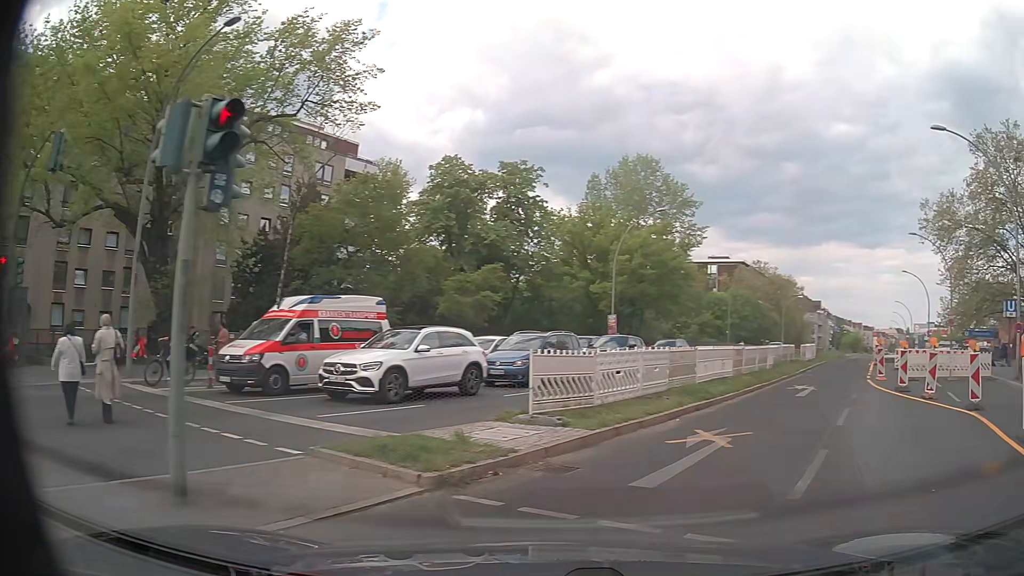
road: primary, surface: asphalt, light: Day
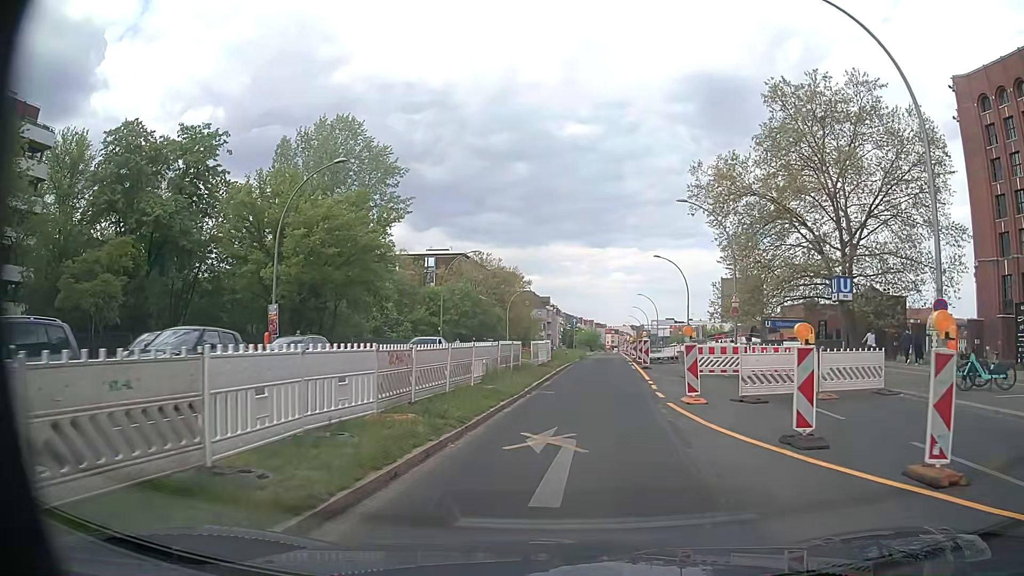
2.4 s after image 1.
(+4.2, +12.6) m; +24°
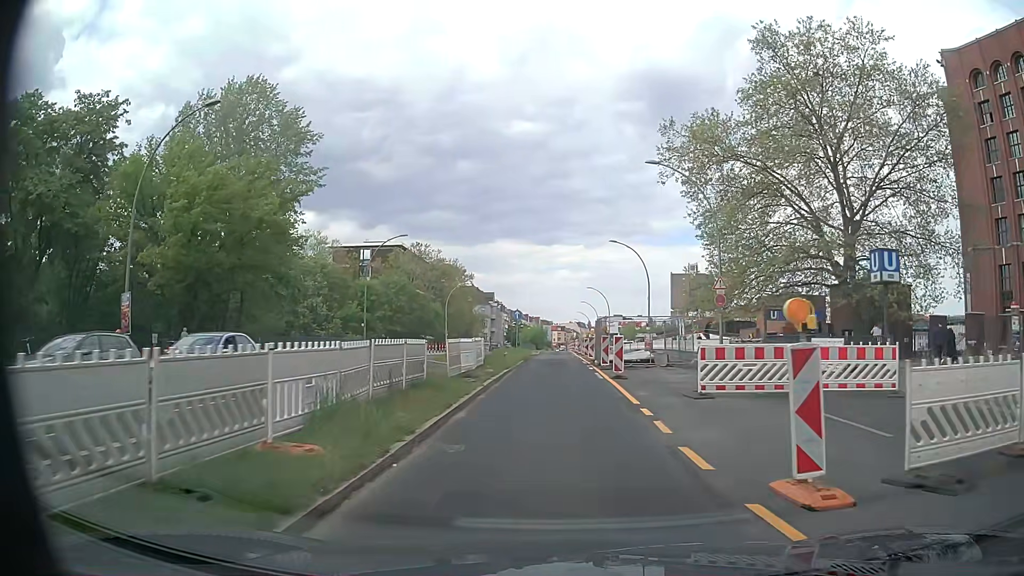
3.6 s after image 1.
(+0.5, +9.4) m; +5°
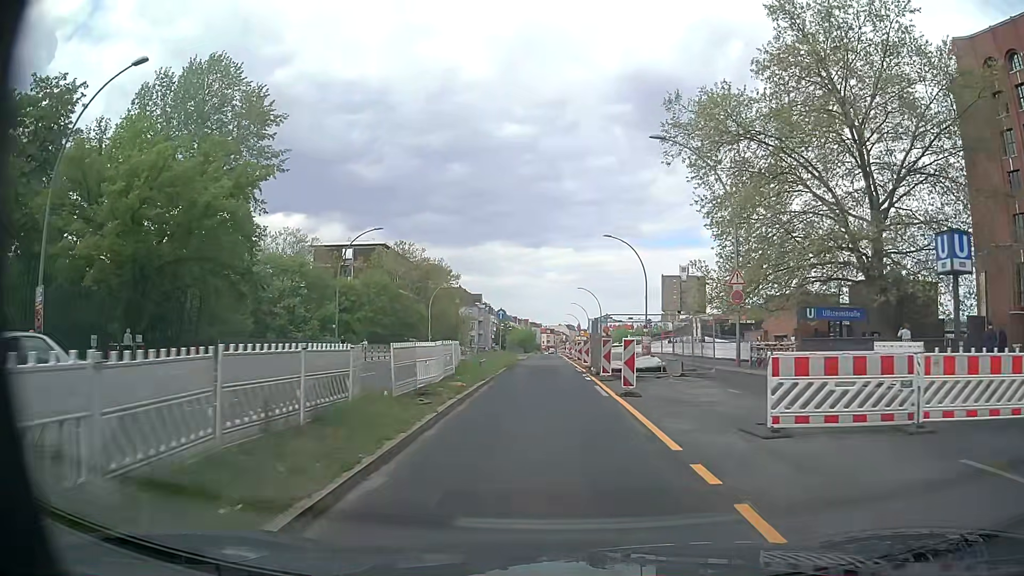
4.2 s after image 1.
(0.0, +5.2) m; +1°
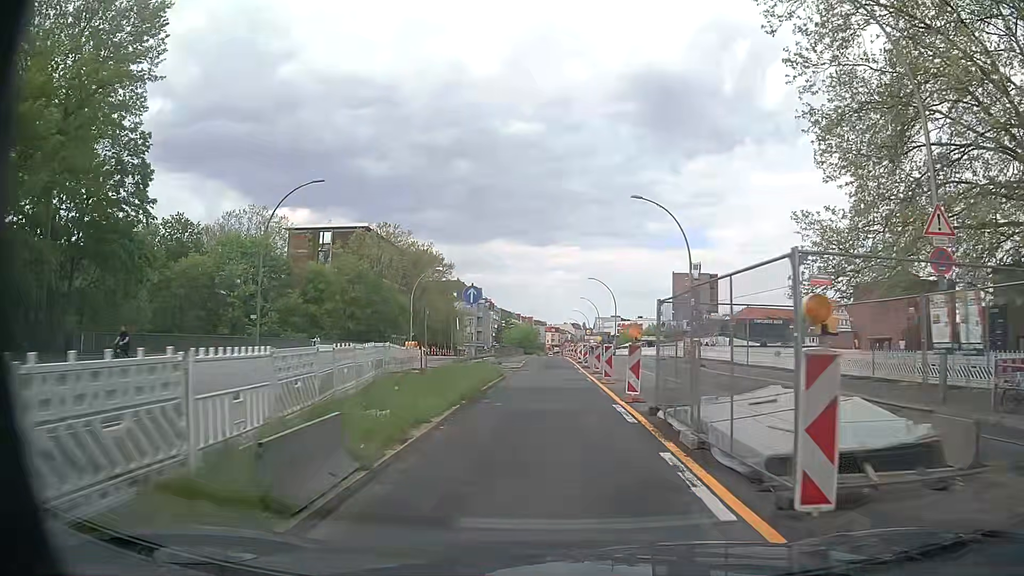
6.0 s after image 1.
(-0.1, +16.2) m; 0°
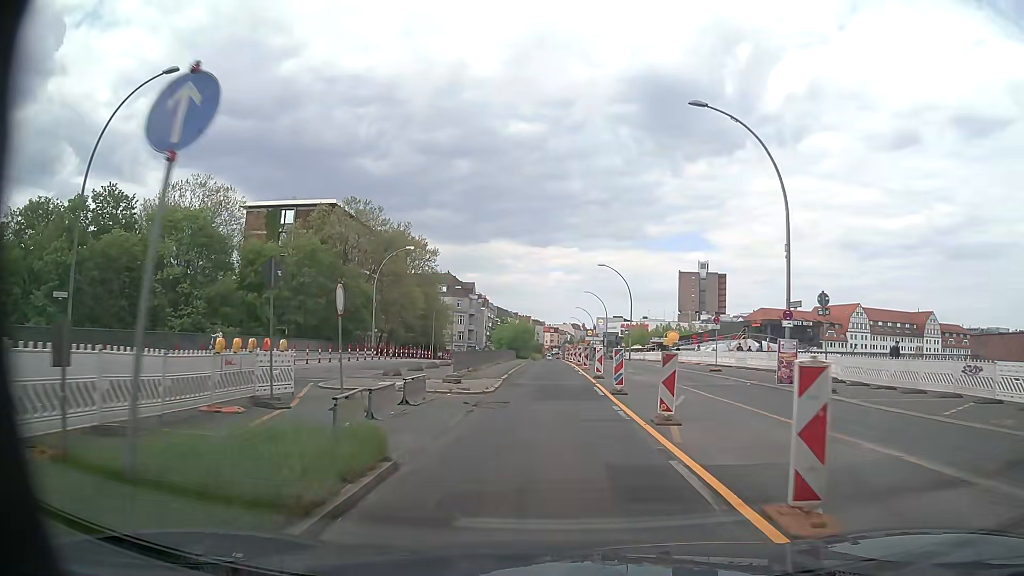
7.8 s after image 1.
(-0.1, +17.6) m; 0°
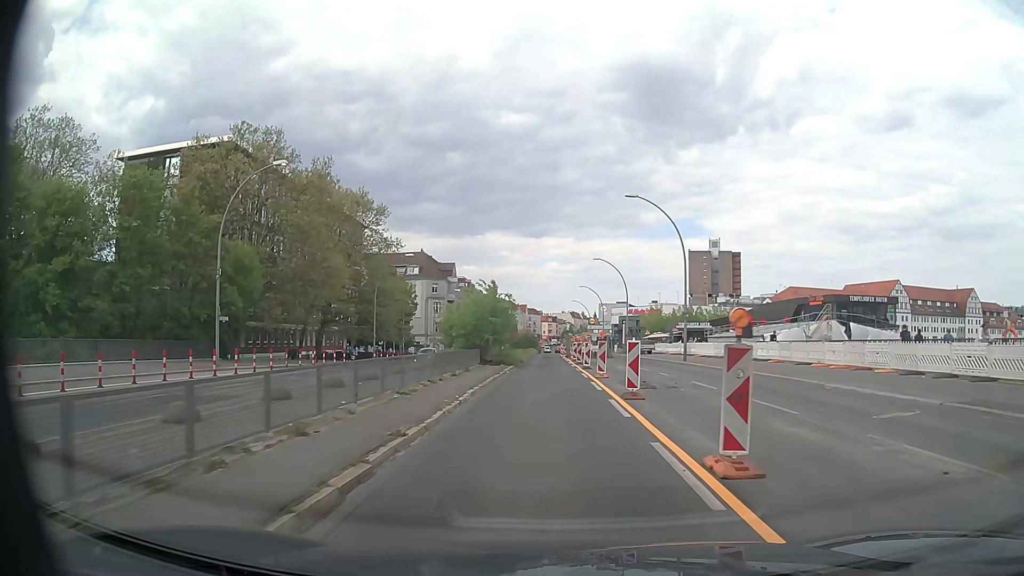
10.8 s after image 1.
(+0.4, +30.8) m; 0°
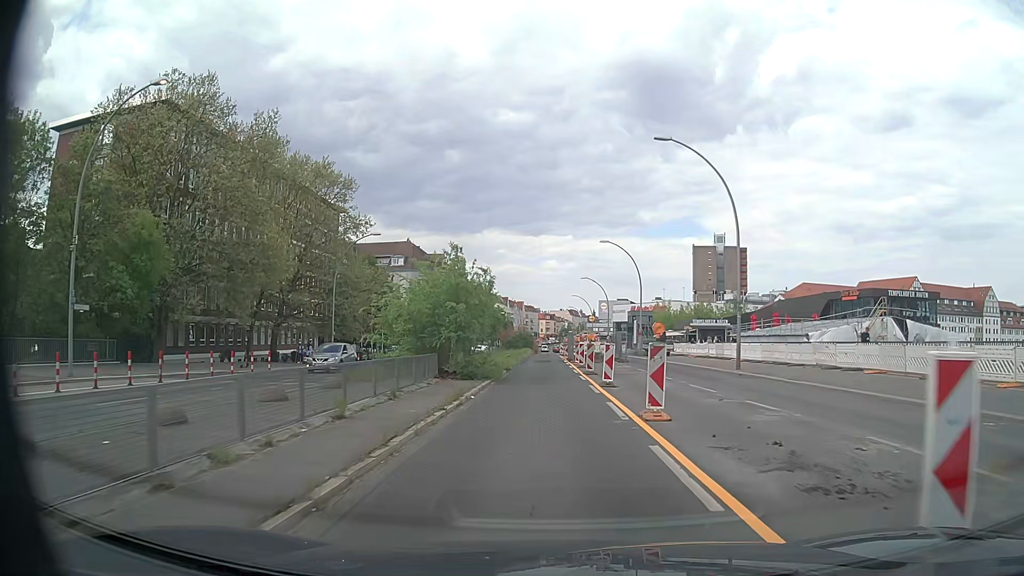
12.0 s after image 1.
(0.0, +12.3) m; 0°
